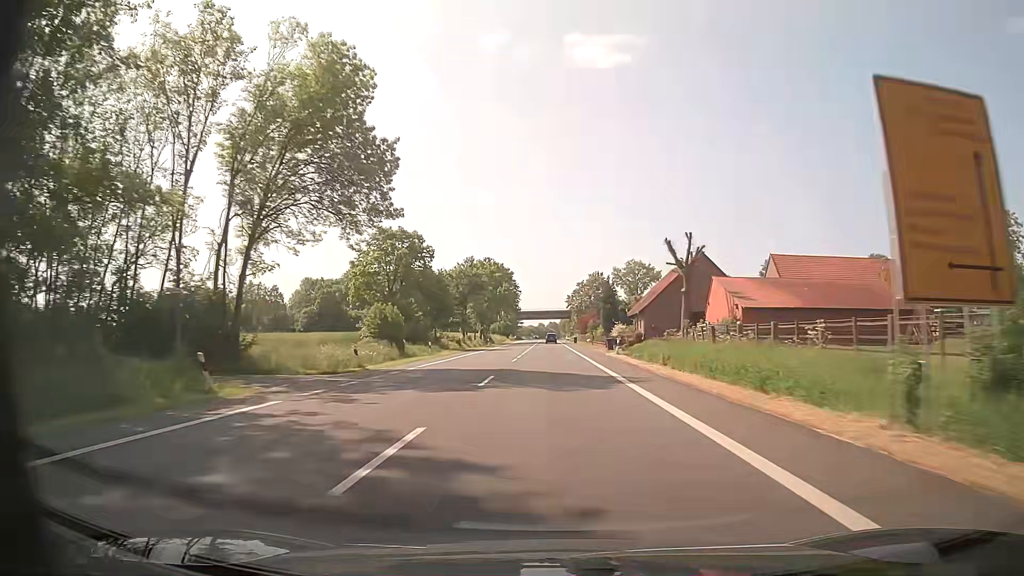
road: primary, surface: asphalt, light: Day
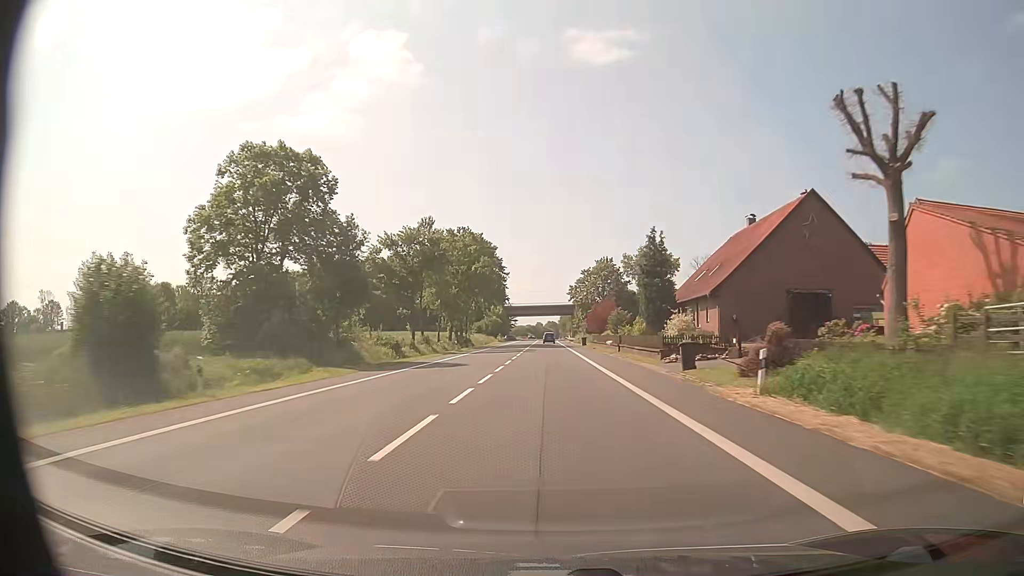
(0.0, +32.6) m; 0°
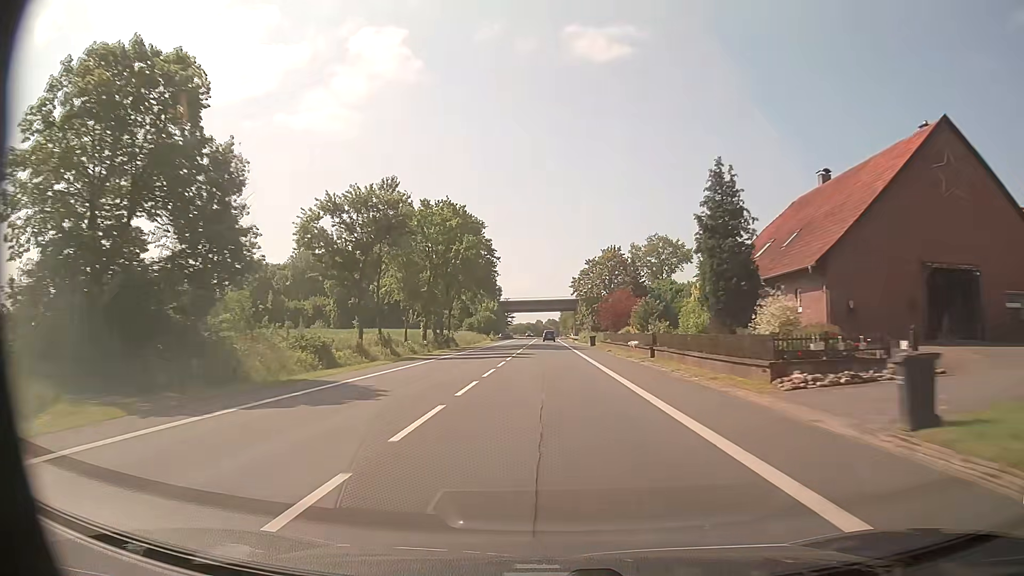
(0.0, +16.1) m; 0°
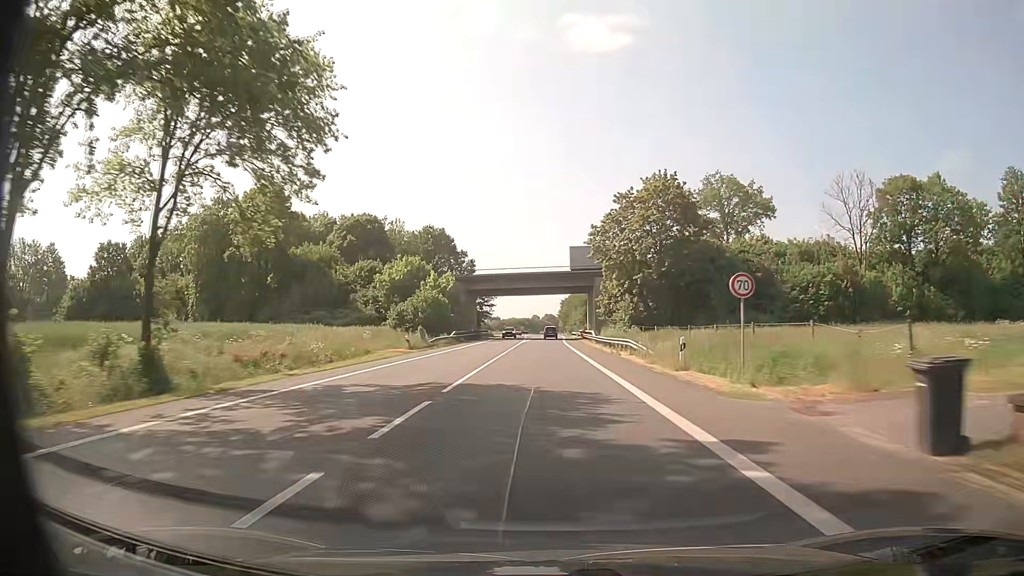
(0.0, +59.7) m; 0°
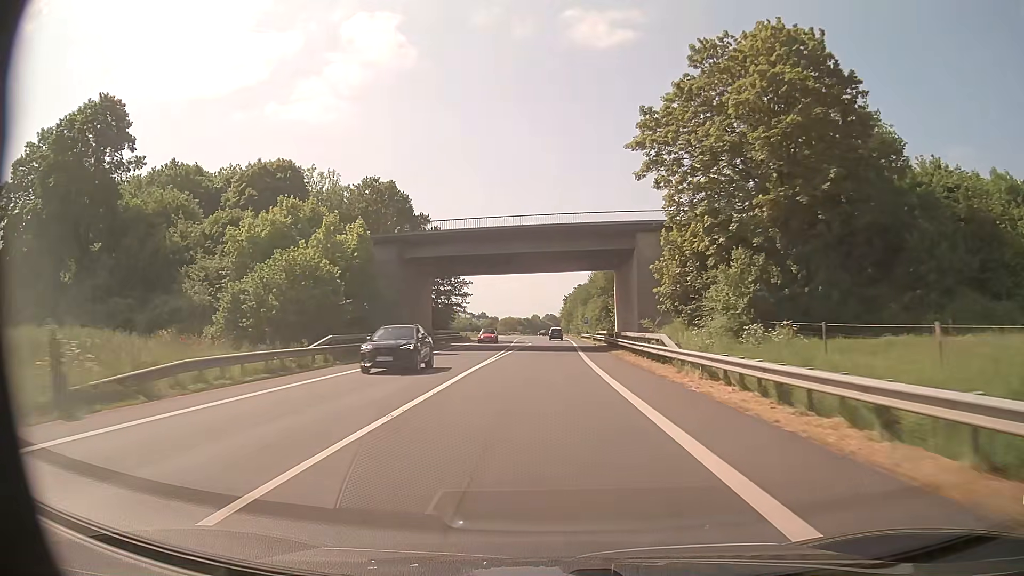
(-0.1, +37.6) m; 0°
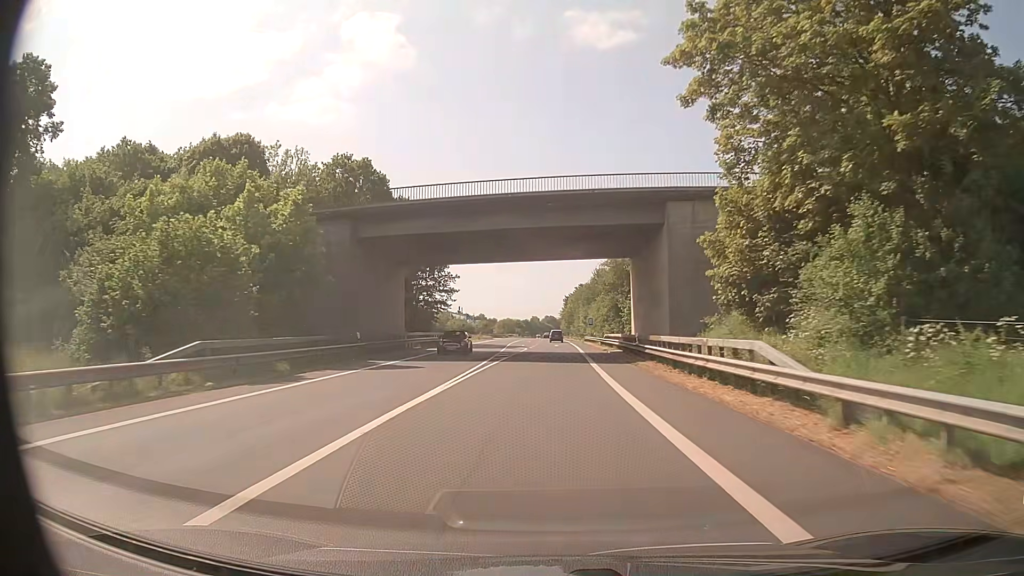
(0.0, +11.2) m; 0°
